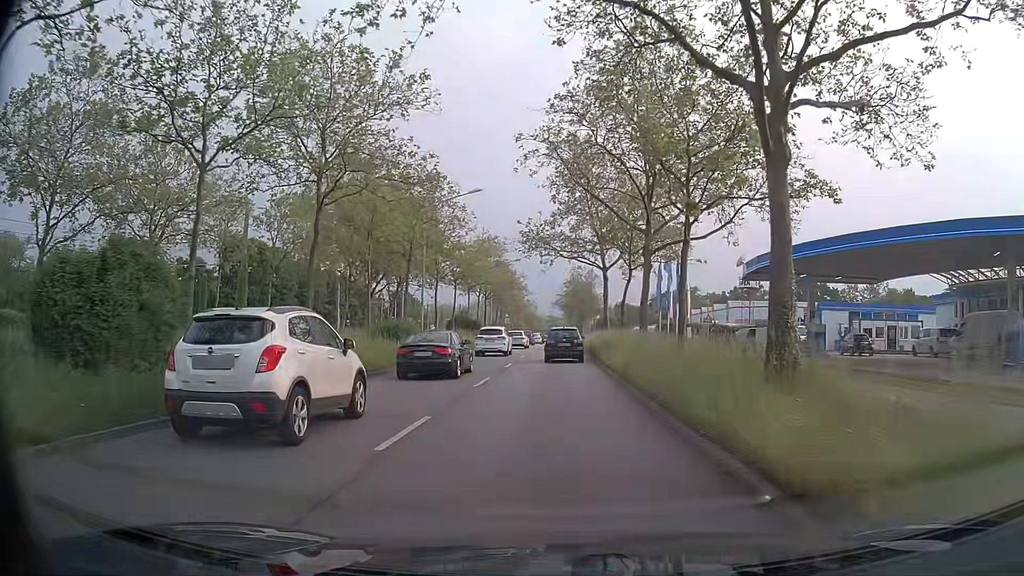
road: primary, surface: asphalt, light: Day
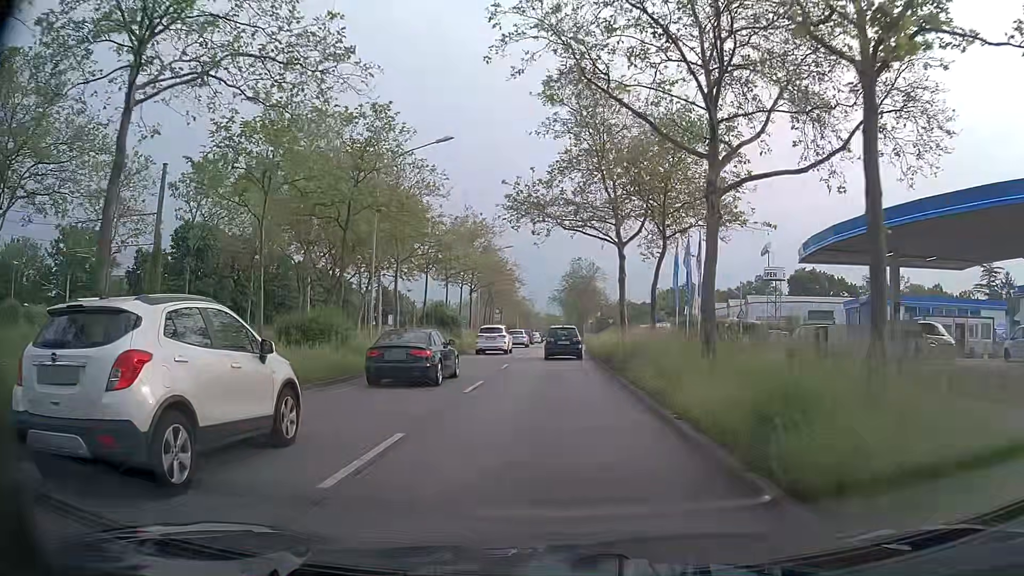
(0.0, +11.1) m; 0°
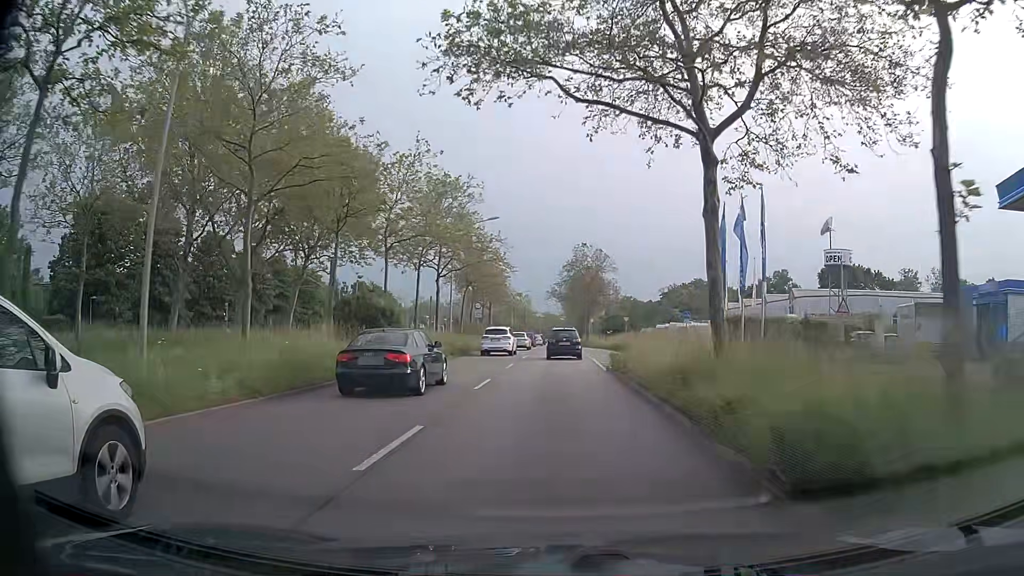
(+0.1, +17.6) m; 0°
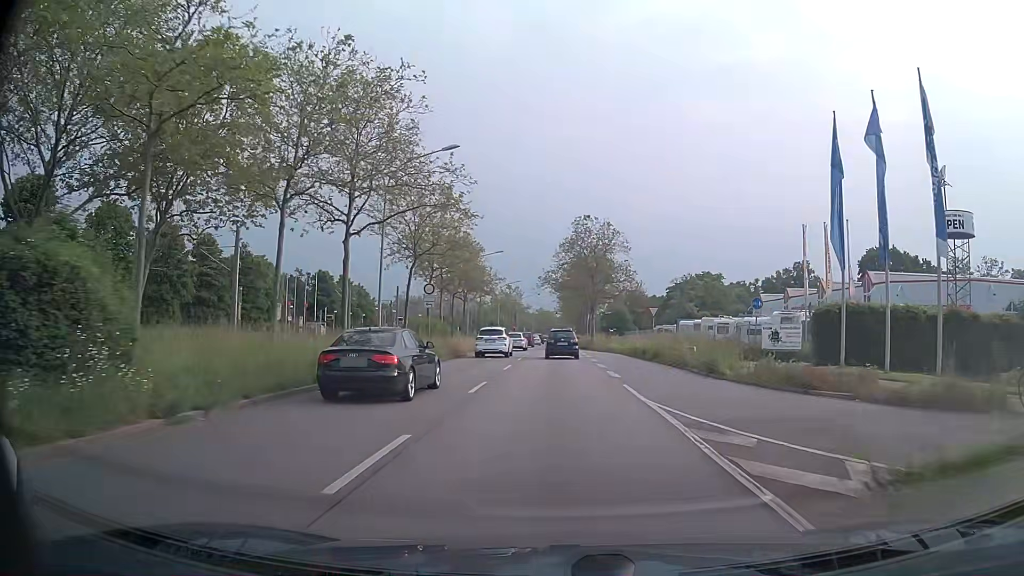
(+0.1, +19.5) m; +1°
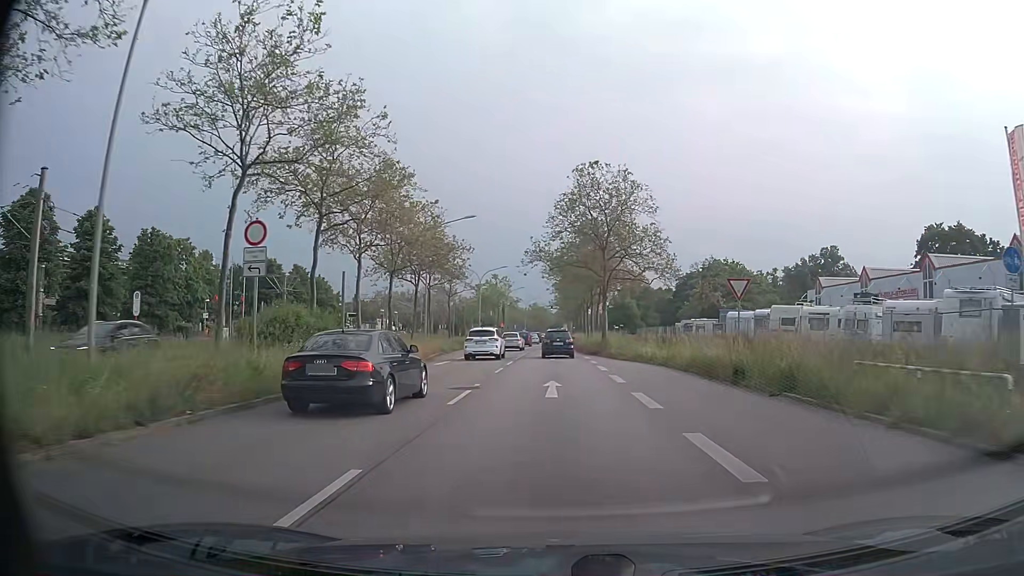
(+0.1, +20.5) m; 0°
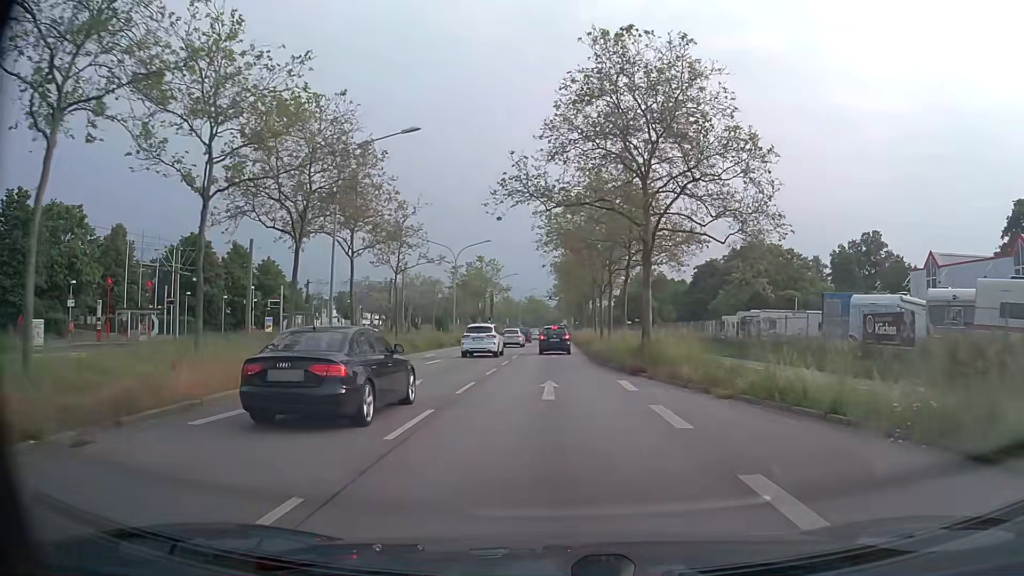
(-0.1, +20.7) m; 0°
